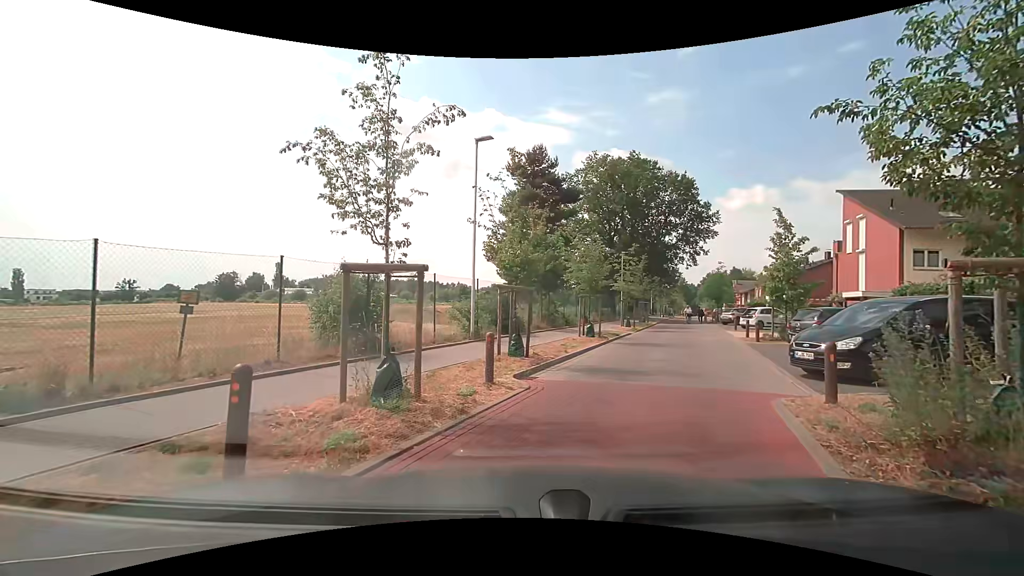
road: residential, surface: paving_stones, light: Day
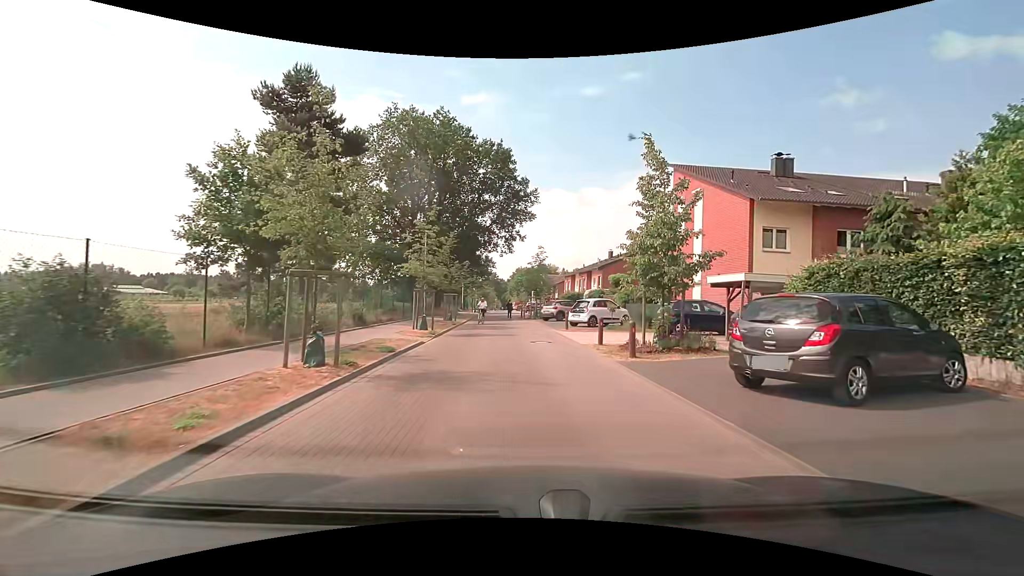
(+2.0, +11.5) m; +18°
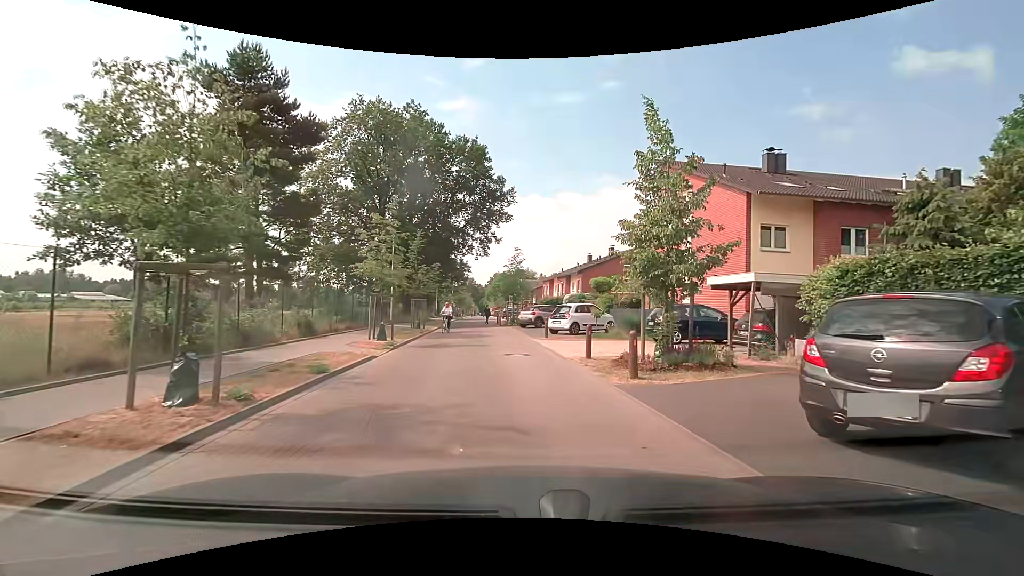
(+0.1, +2.8) m; +2°
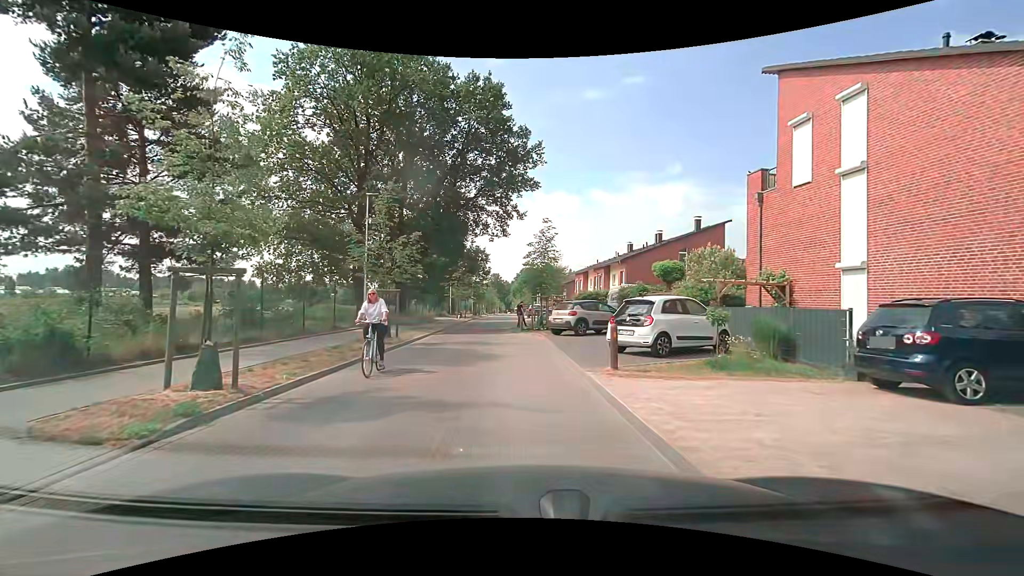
(-0.1, +11.7) m; -3°
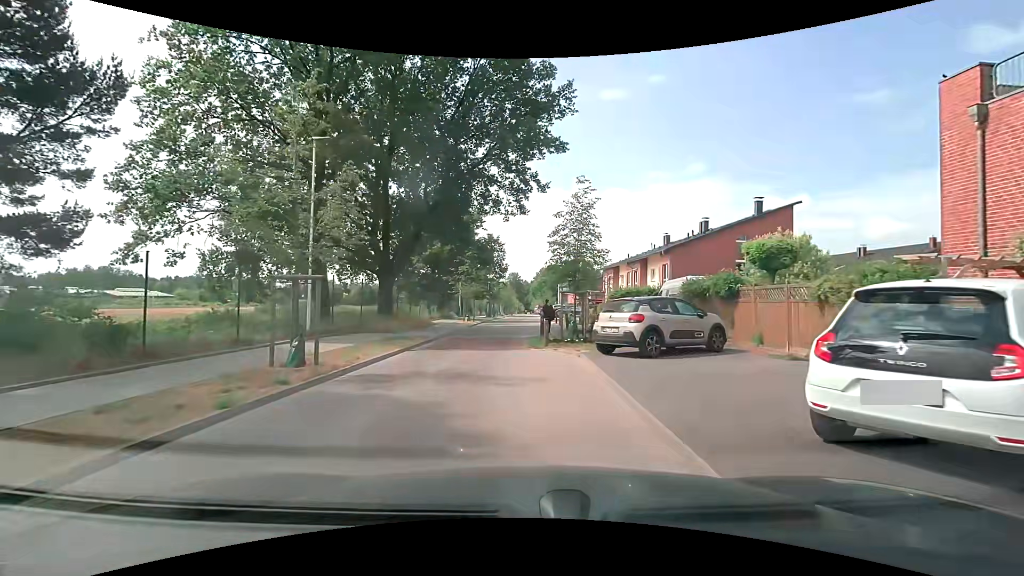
(-0.1, +8.8) m; -2°
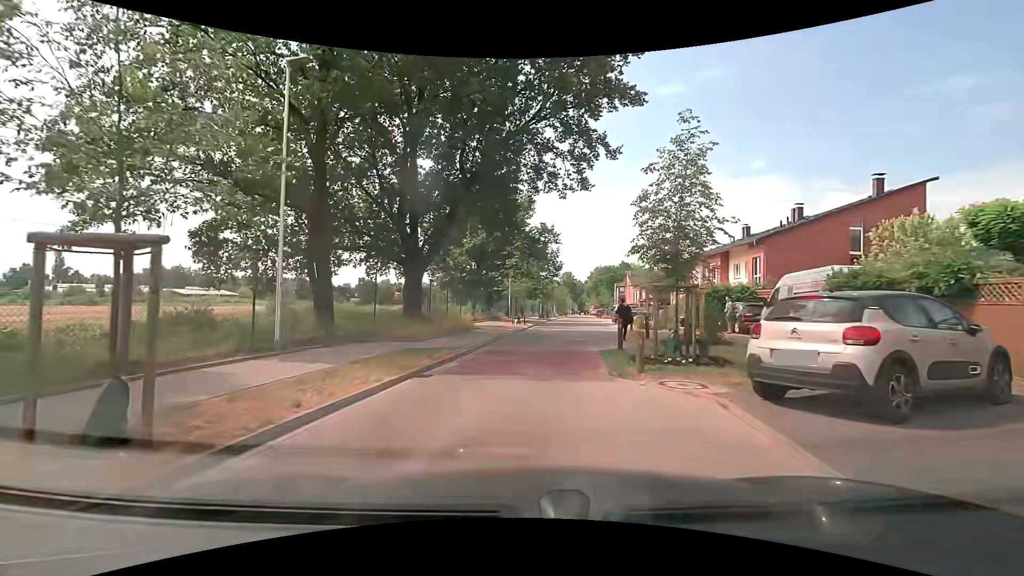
(-0.3, +6.0) m; -7°
